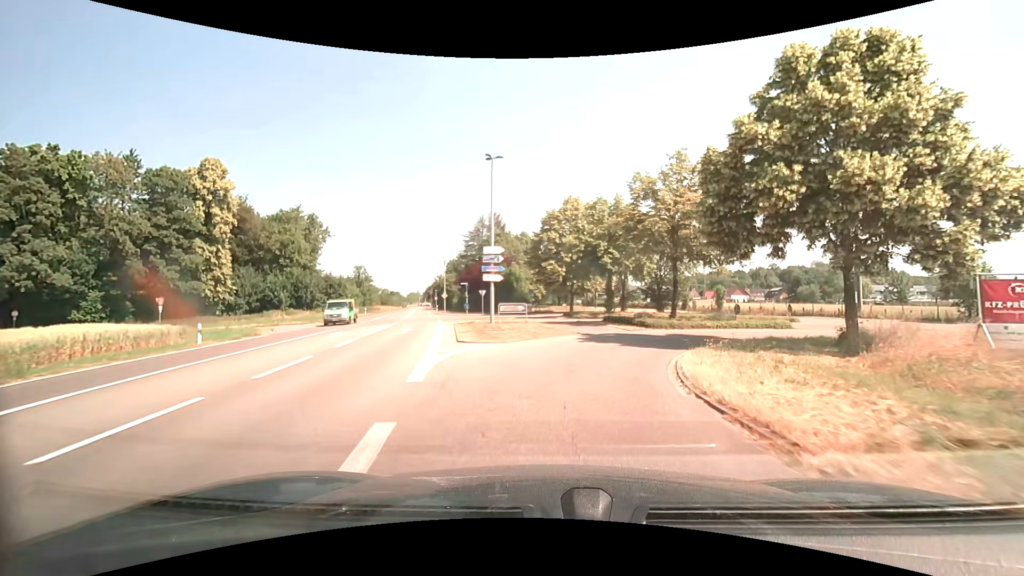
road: unclassified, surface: asphalt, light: Day
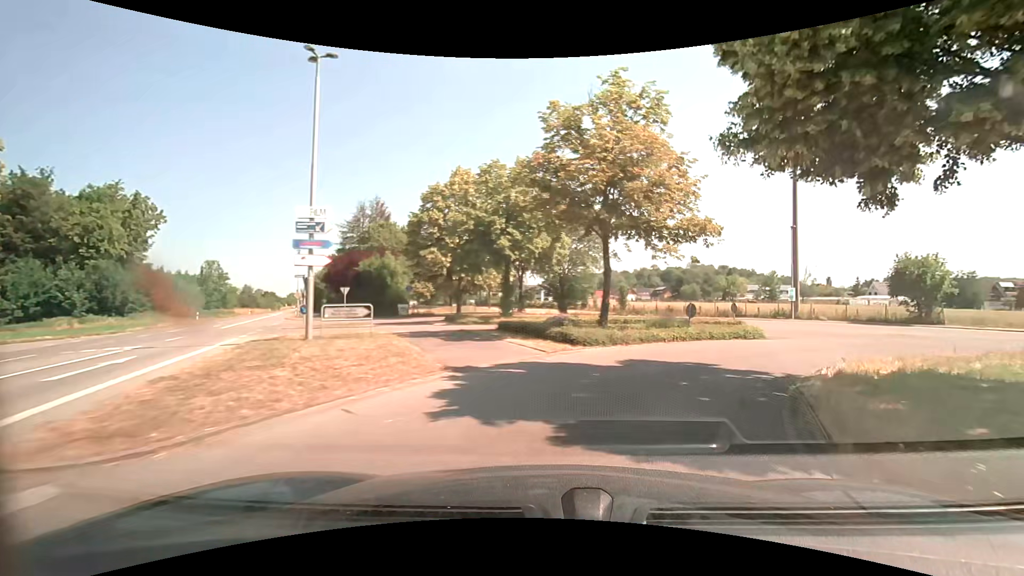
(+0.9, +11.3) m; +12°
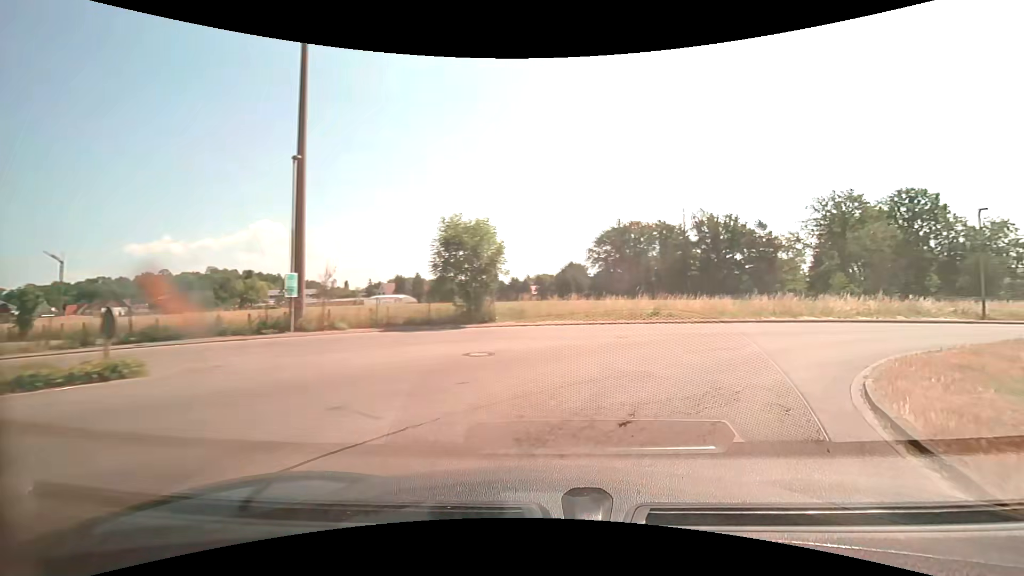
(+7.9, +17.7) m; +51°
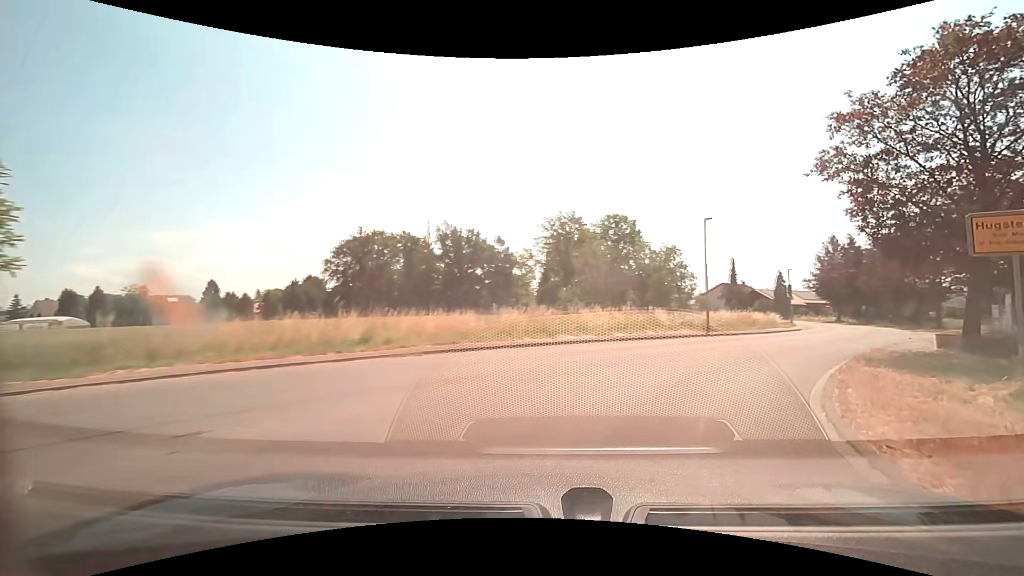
(+2.5, +9.6) m; +29°
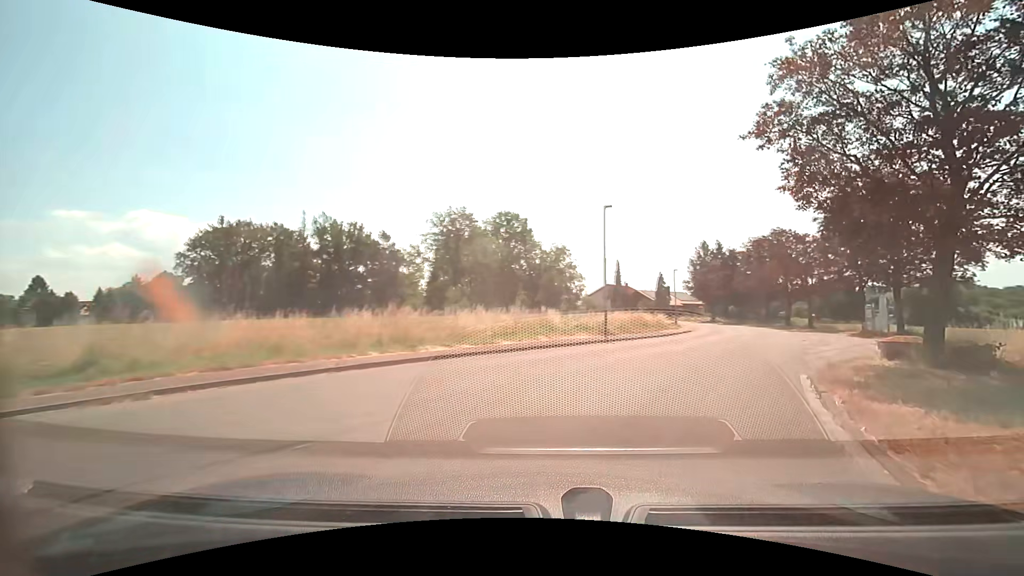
(+0.5, +5.2) m; +11°
(+2, +10) (+6, +19) (+11, +28) (+14, +37) (+18, +46) (+20, +56) (+21, +66) (+21, +76) (+20, +86) (+18, +96) m
